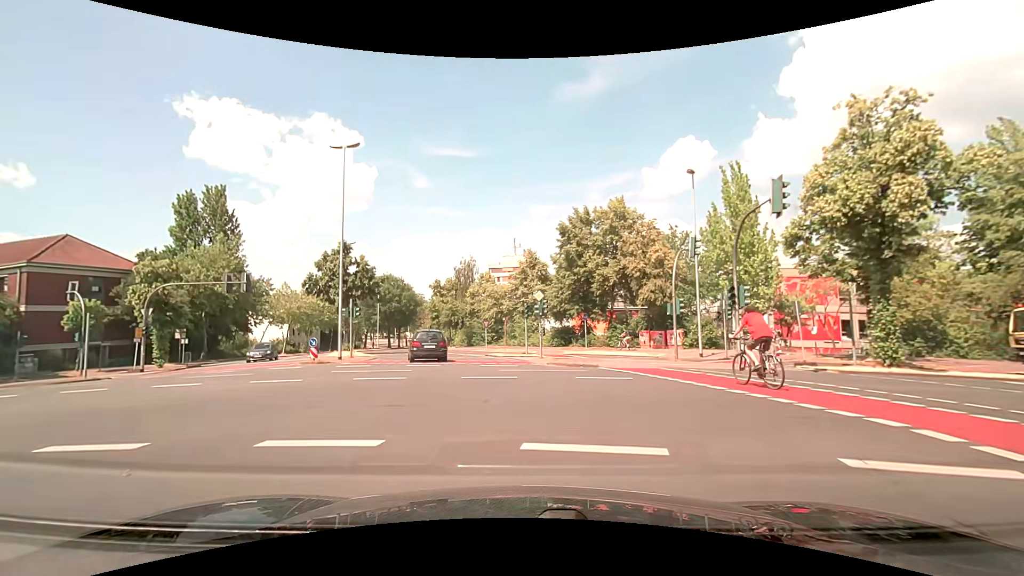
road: tertiary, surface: asphalt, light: Day
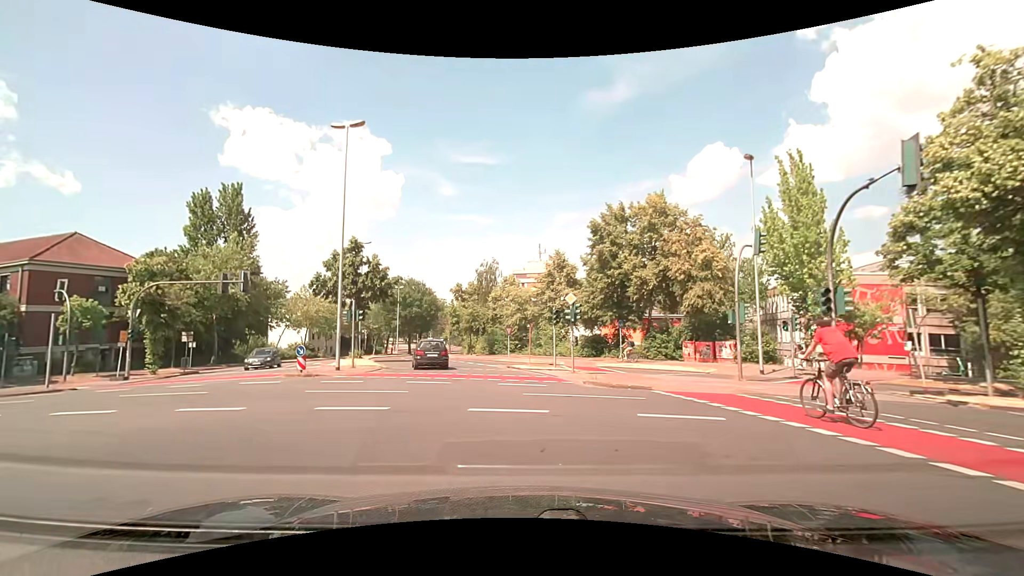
(-0.1, +4.3) m; -3°
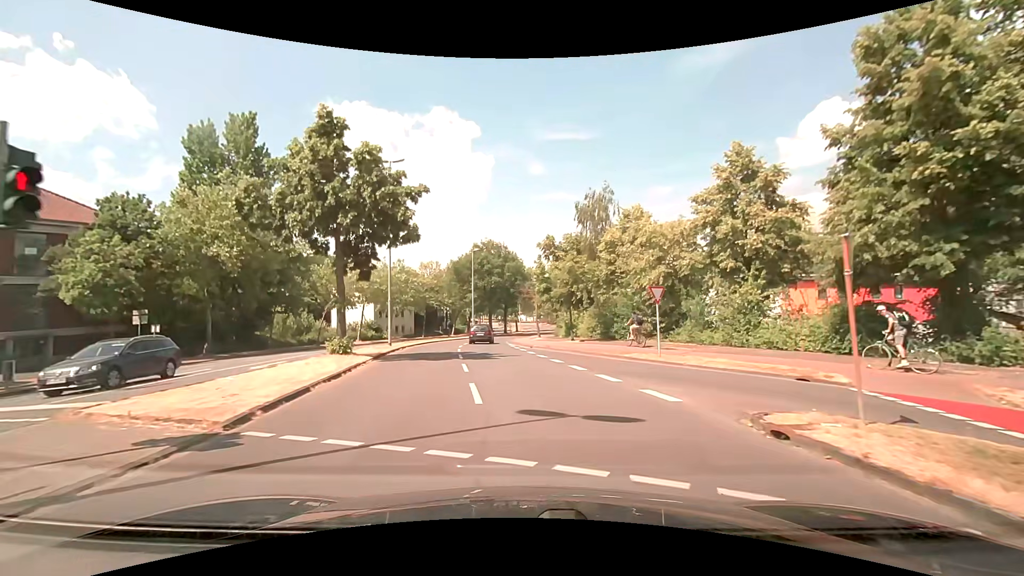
(-2.4, +22.6) m; -11°
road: unclassified
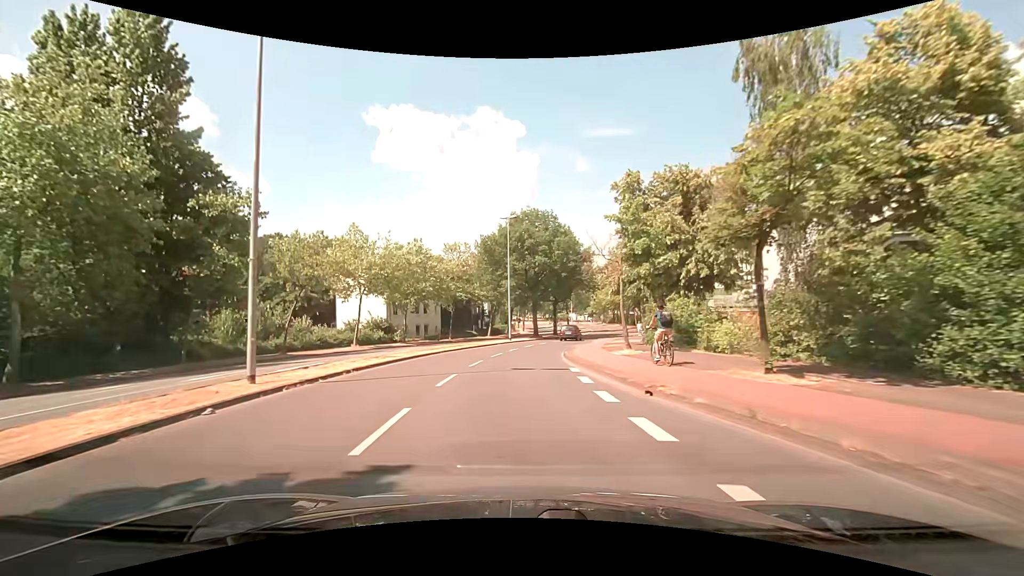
(-0.8, +21.3) m; -5°
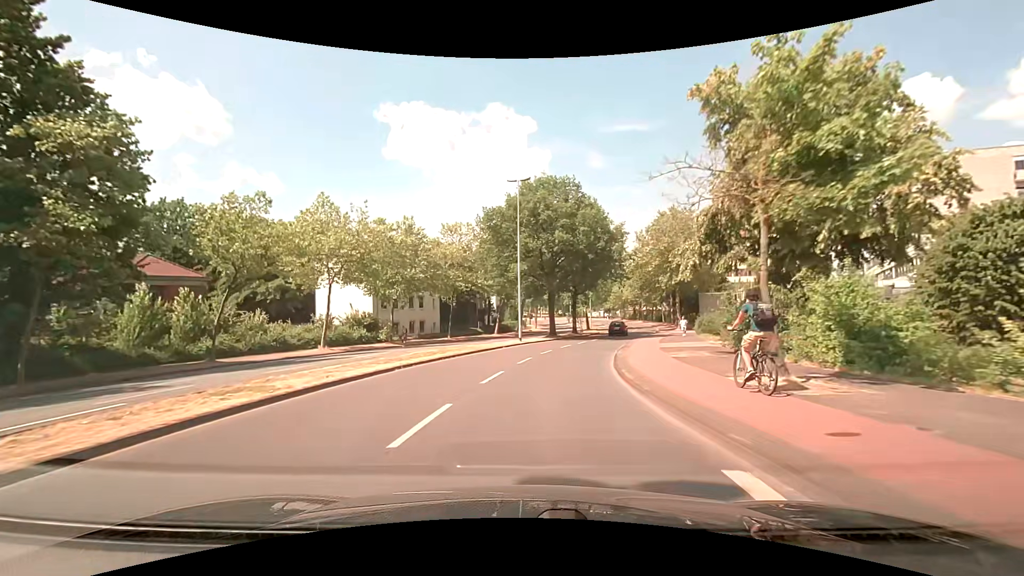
(-0.2, +11.8) m; -1°
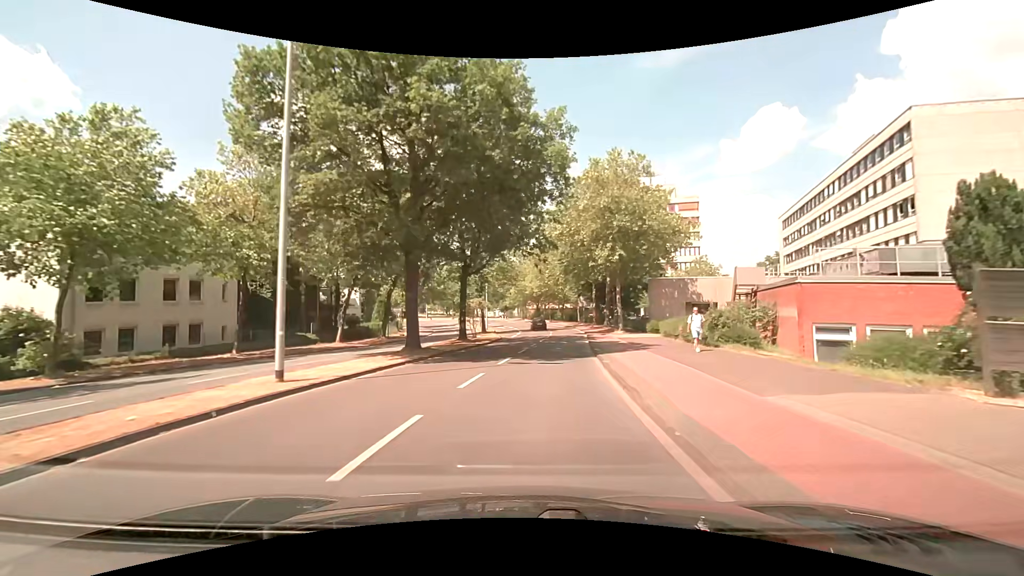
(+2.5, +24.8) m; +12°
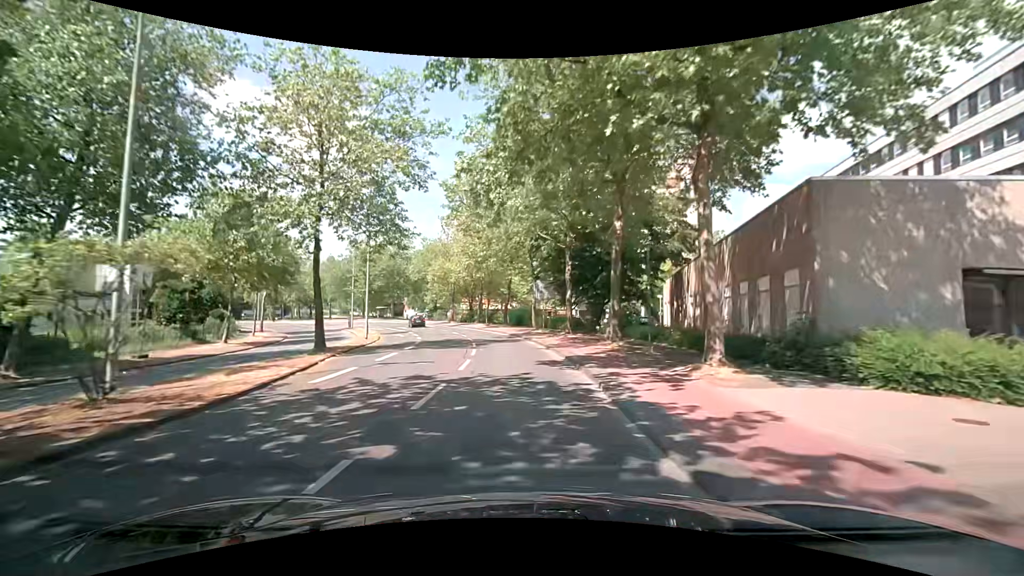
(+2.6, +32.5) m; +6°
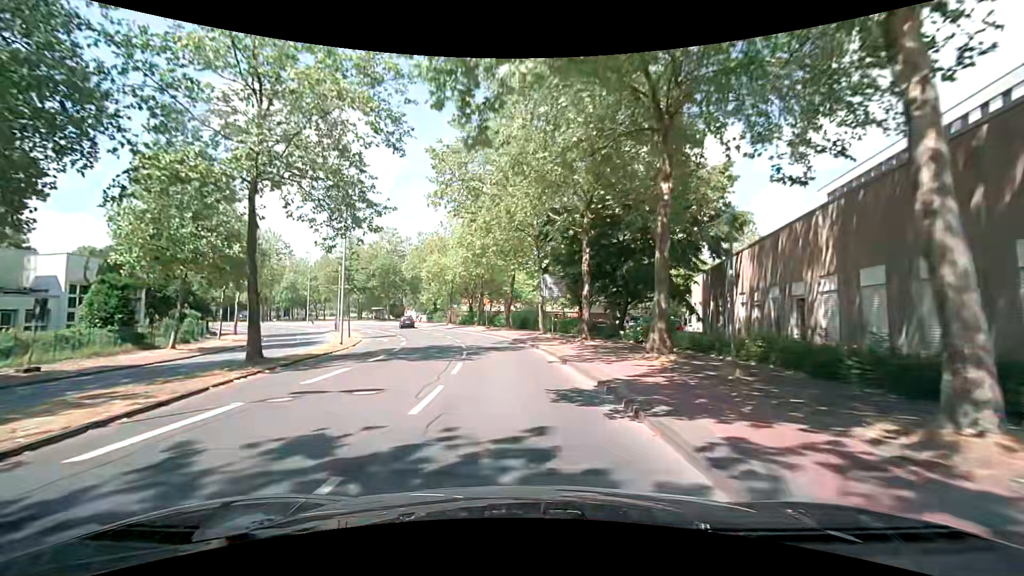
(0.0, +6.5) m; 0°
(0, +10) (-1, +20) (-2, +30) (-4, +40) (-7, +49) (-11, +59) (-15, +67) (-21, +76) (-27, +84) (-33, +91) m
